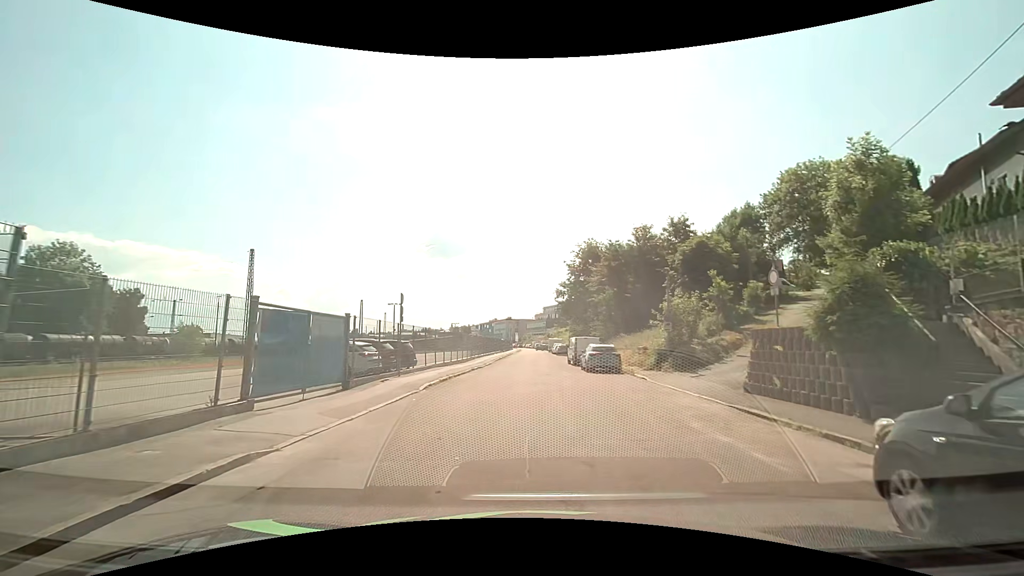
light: Day
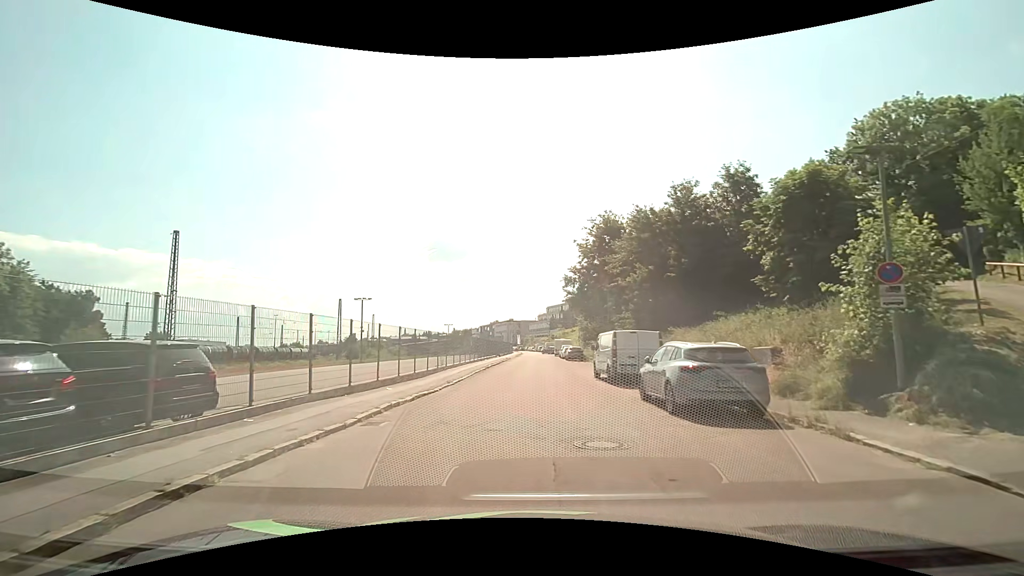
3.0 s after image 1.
(-0.1, +15.8) m; -1°
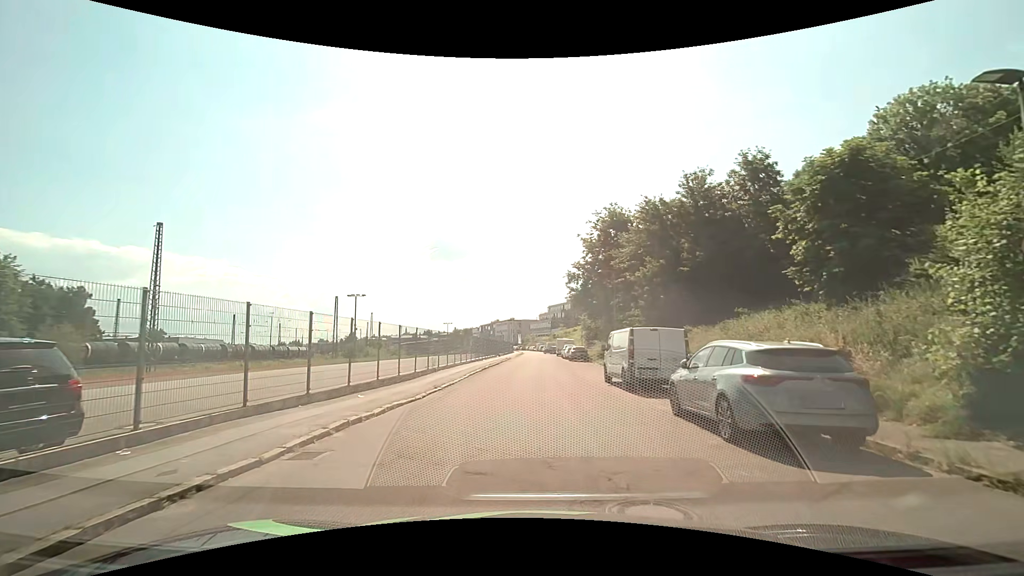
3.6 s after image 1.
(0.0, +2.8) m; -2°
